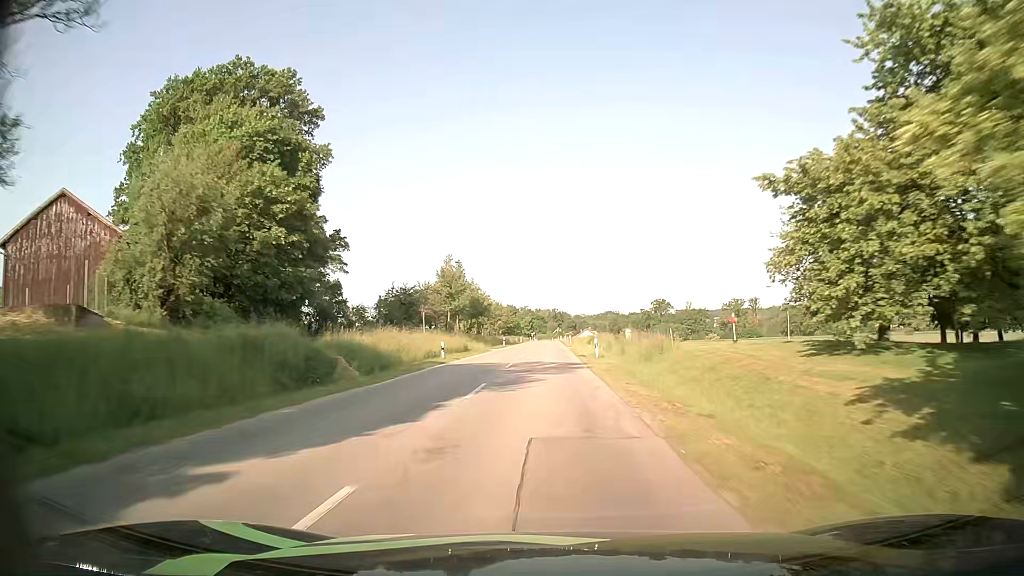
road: secondary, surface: asphalt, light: Day
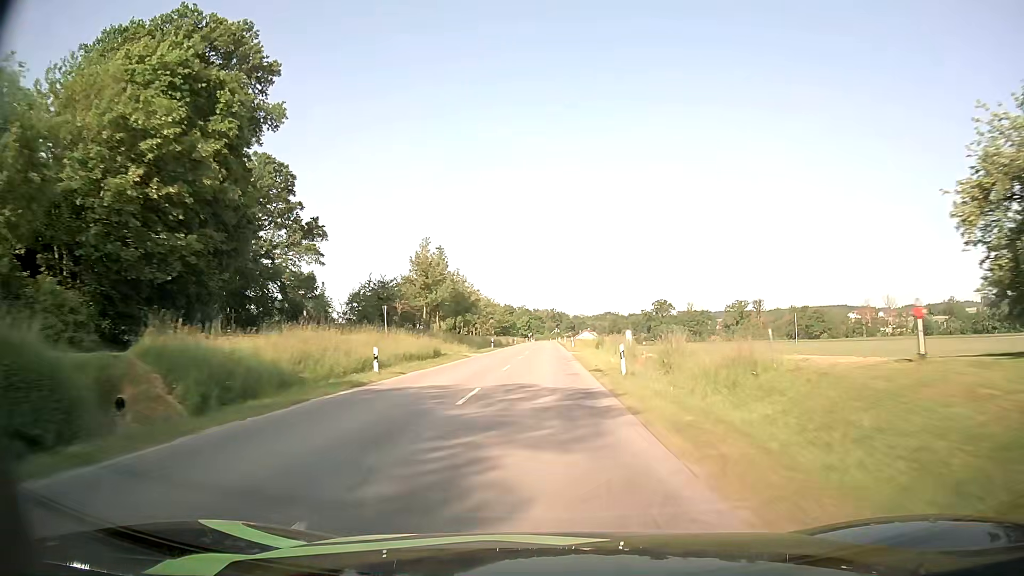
(+0.1, +13.2) m; 0°
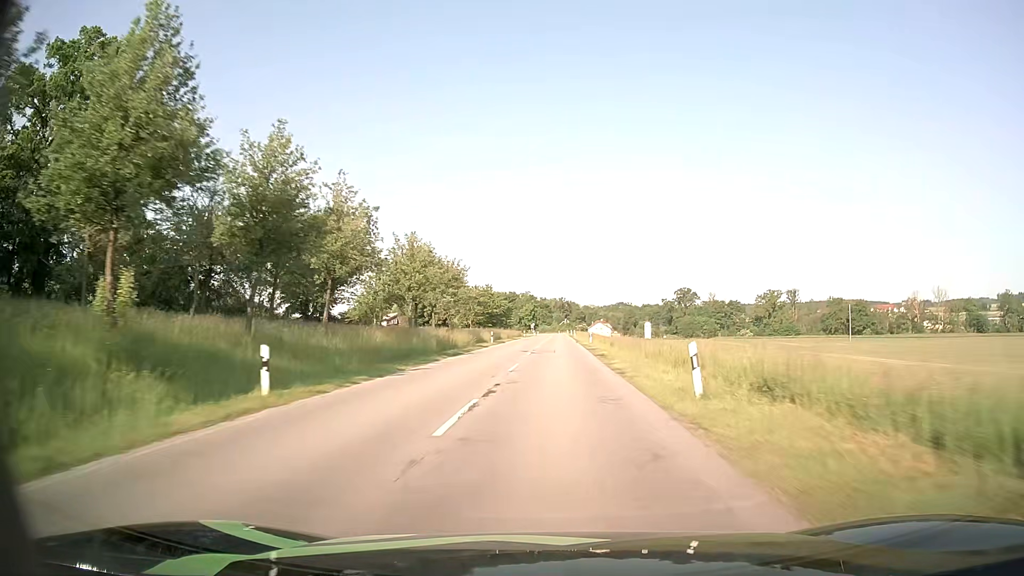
(-0.1, +52.7) m; 0°
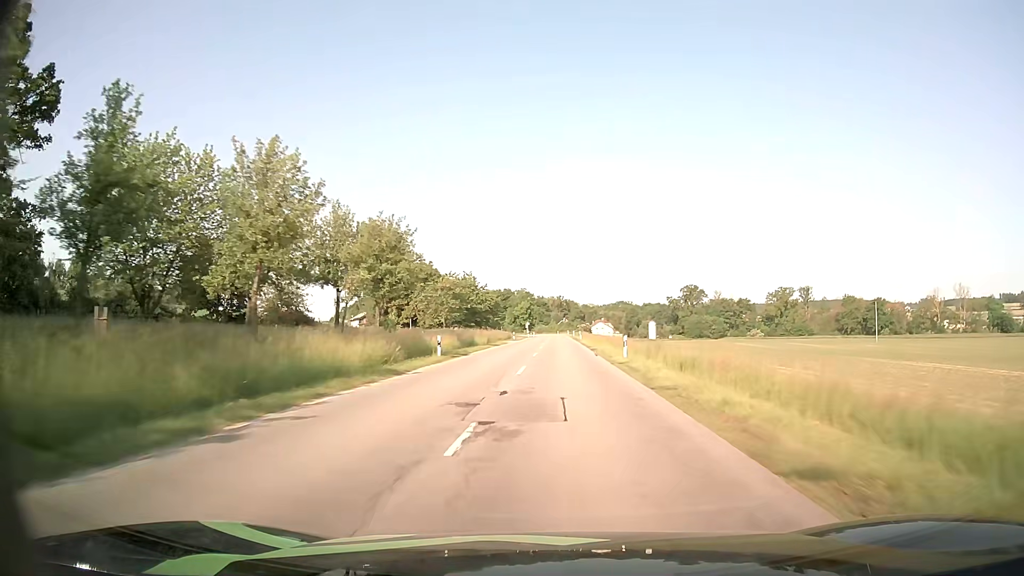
(-0.1, +25.1) m; 0°
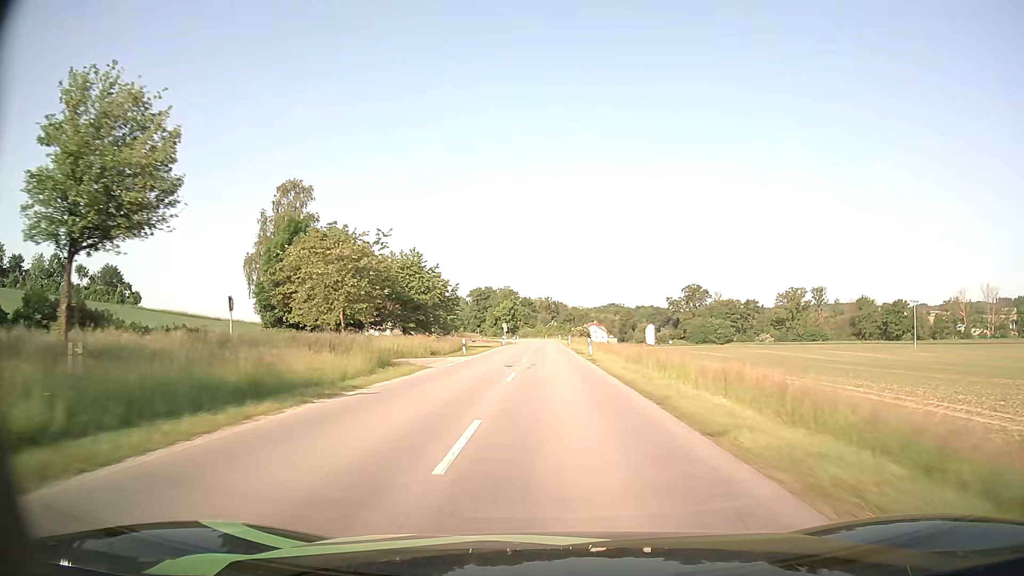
(+0.3, +36.8) m; +1°
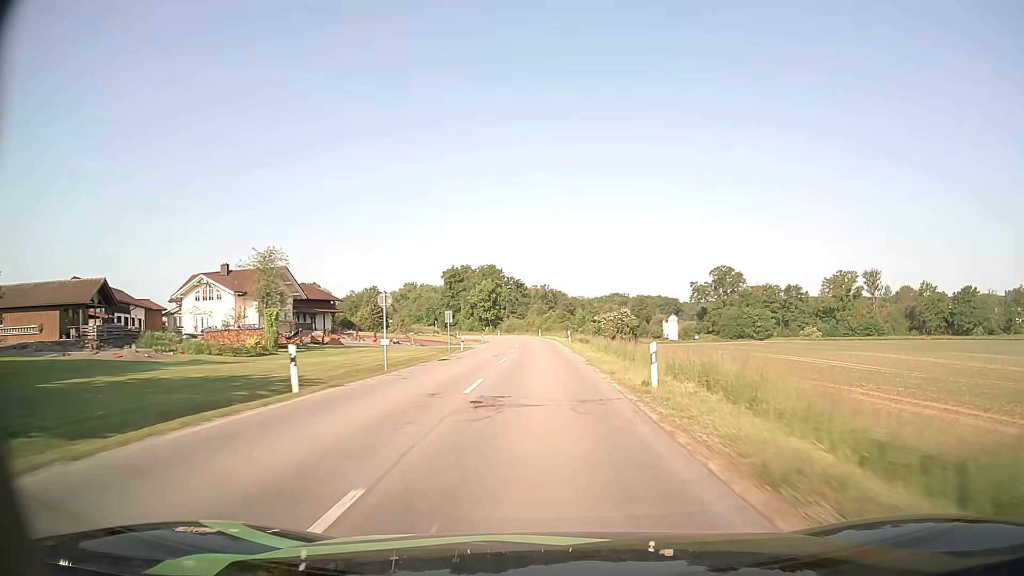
(-0.1, +65.2) m; 0°
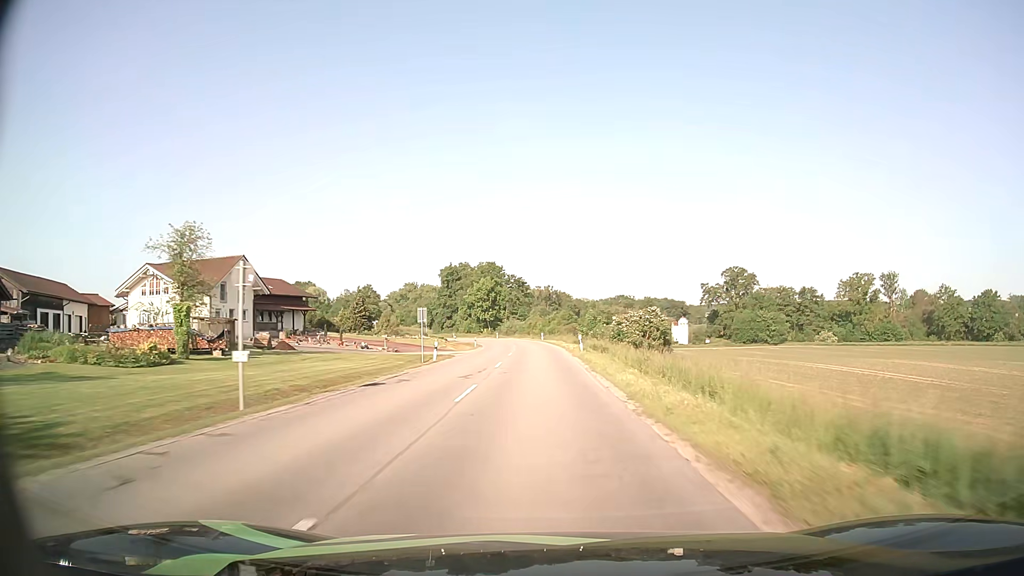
(0.0, +12.7) m; 0°
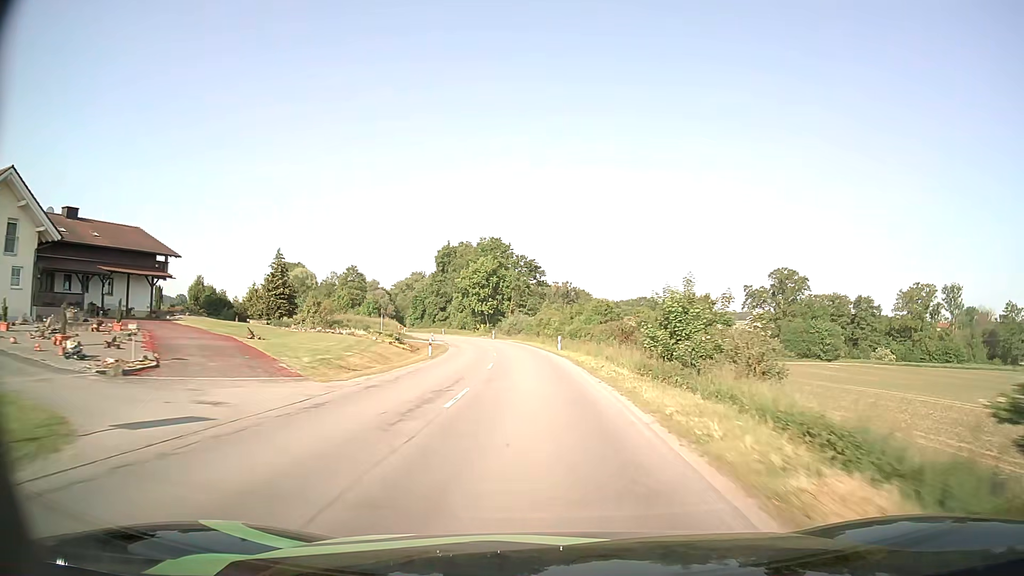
(-0.5, +37.2) m; -1°
(0, +10) (0, +20) (-1, +30) (-1, +40) (-2, +50) (-4, +60) (-5, +70) (-7, +79) (-10, +89) (-12, +99) m
